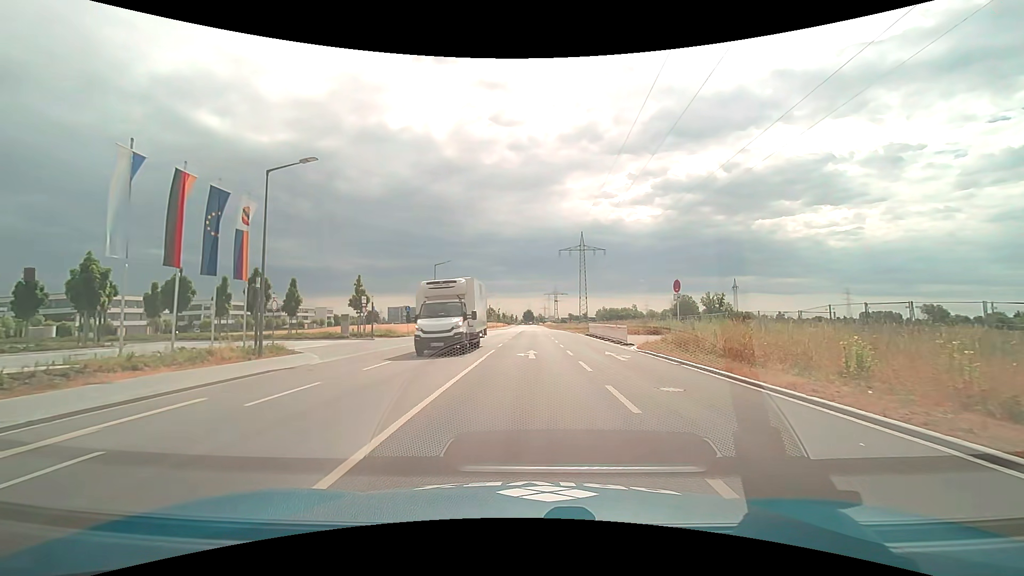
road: tertiary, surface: asphalt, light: Day
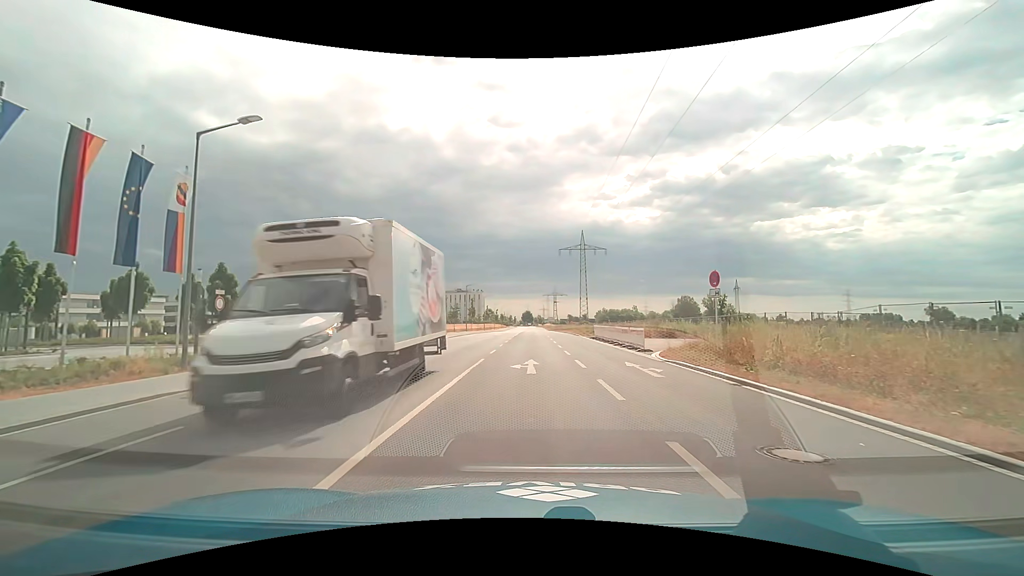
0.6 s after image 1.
(0.0, +4.7) m; 0°
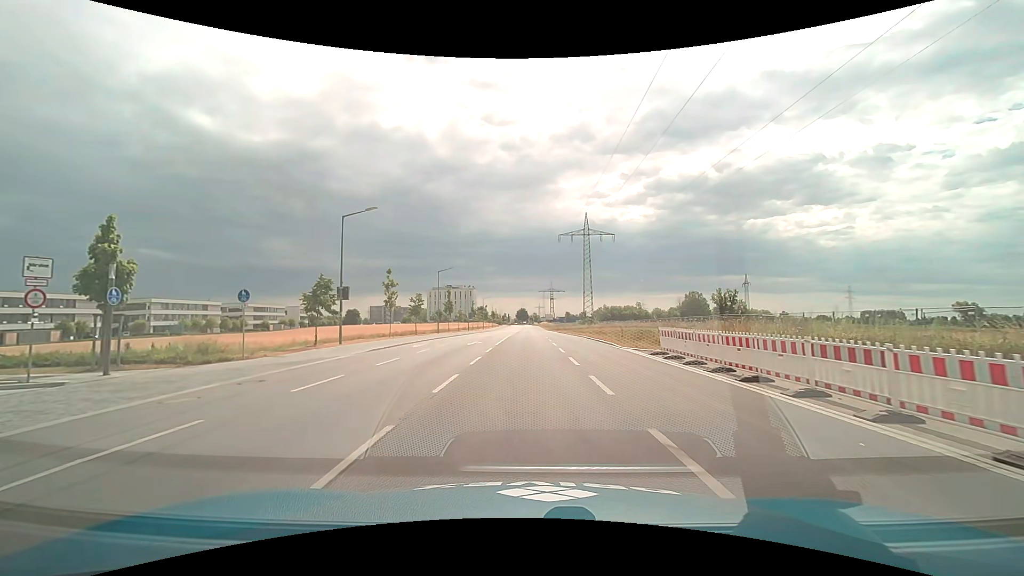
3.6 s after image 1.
(+0.2, +23.5) m; 0°
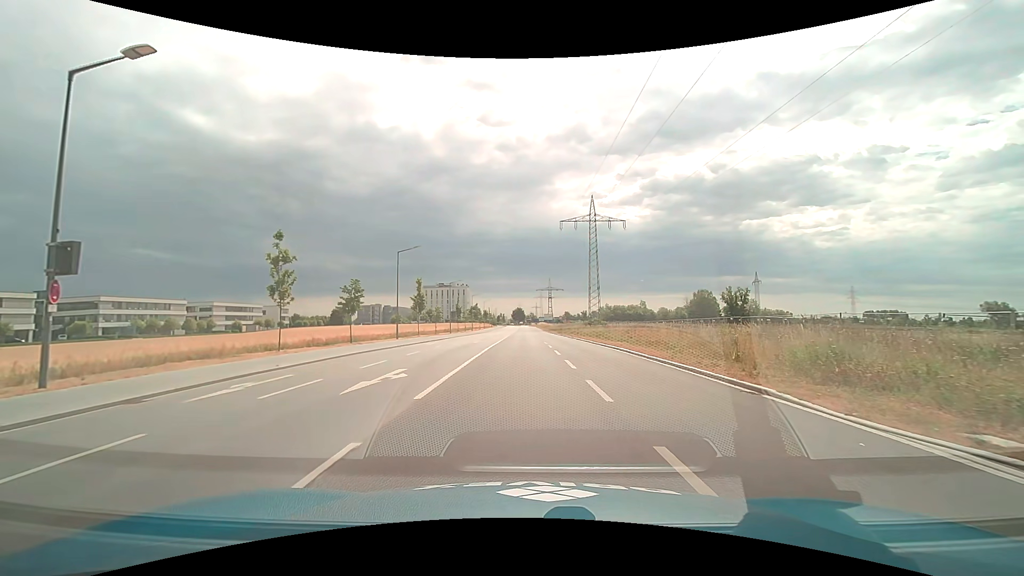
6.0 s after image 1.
(+0.2, +19.0) m; +1°
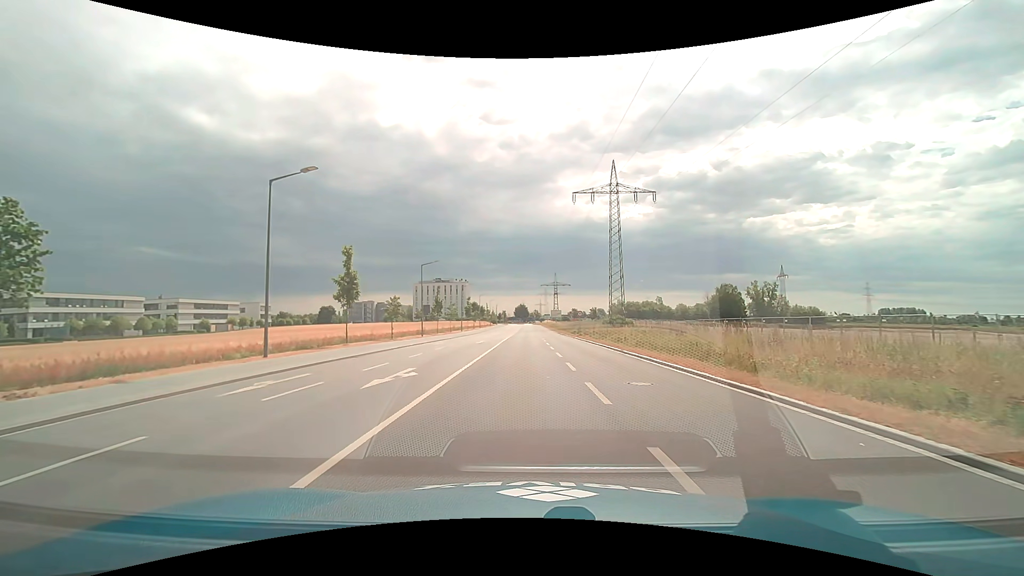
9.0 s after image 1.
(-0.1, +24.0) m; -1°
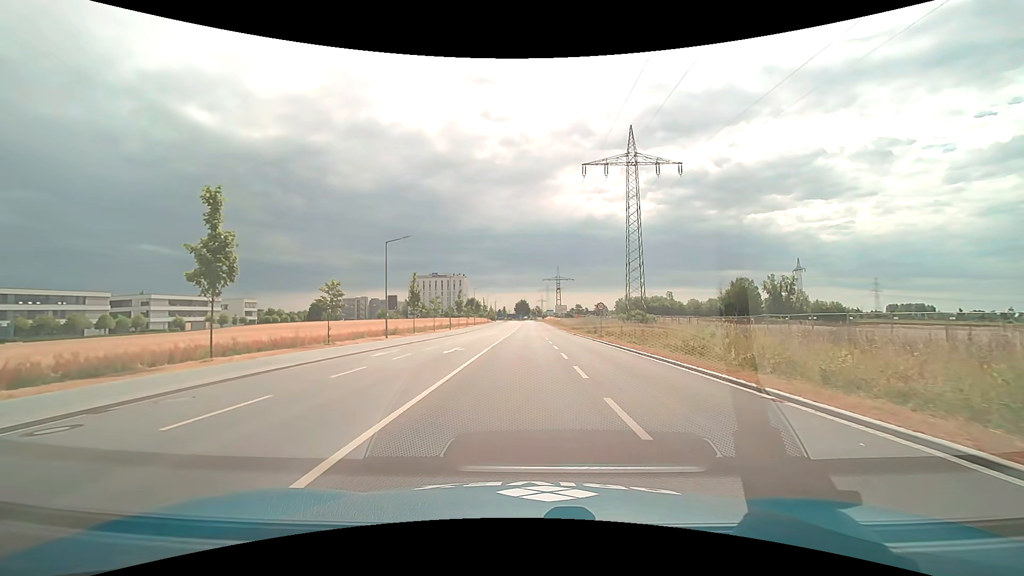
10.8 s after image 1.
(0.0, +14.7) m; 0°
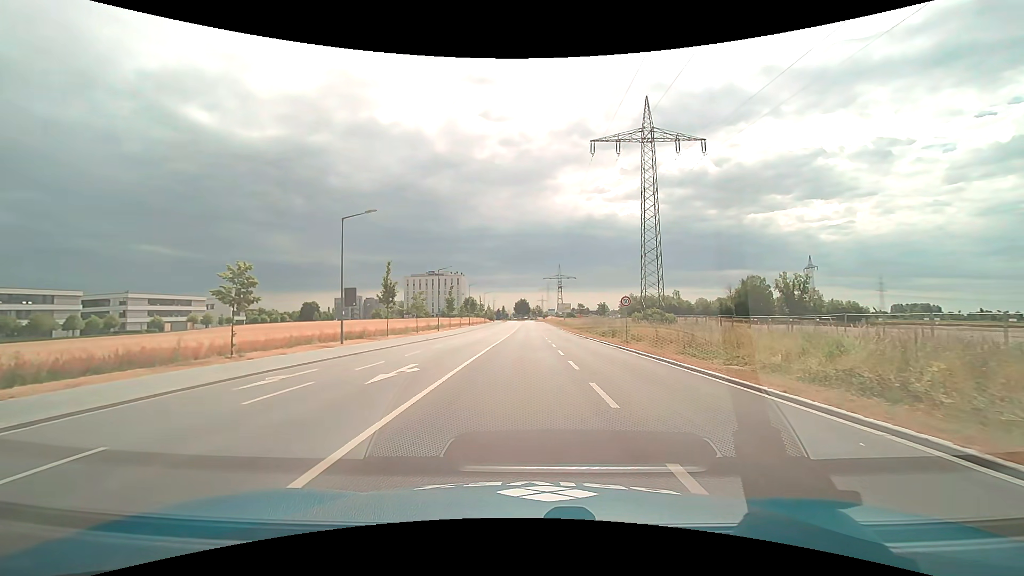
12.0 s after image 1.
(0.0, +10.1) m; 0°
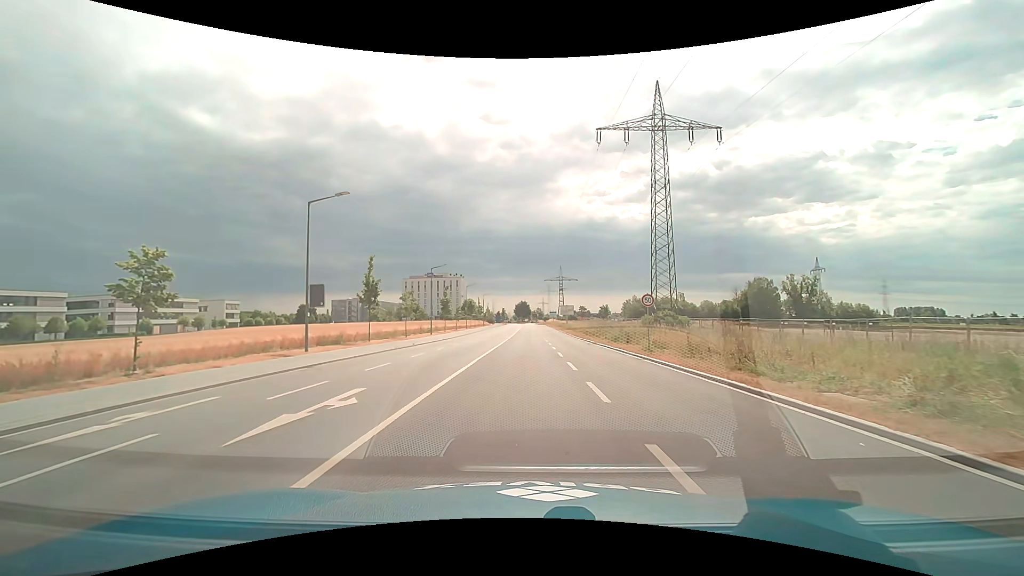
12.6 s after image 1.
(0.0, +5.2) m; 0°
(0, +10) (0, +20) (0, +30) (0, +40) (0, +50) (0, +60) (0, +70) (0, +80) (0, +90) (0, +100) m
